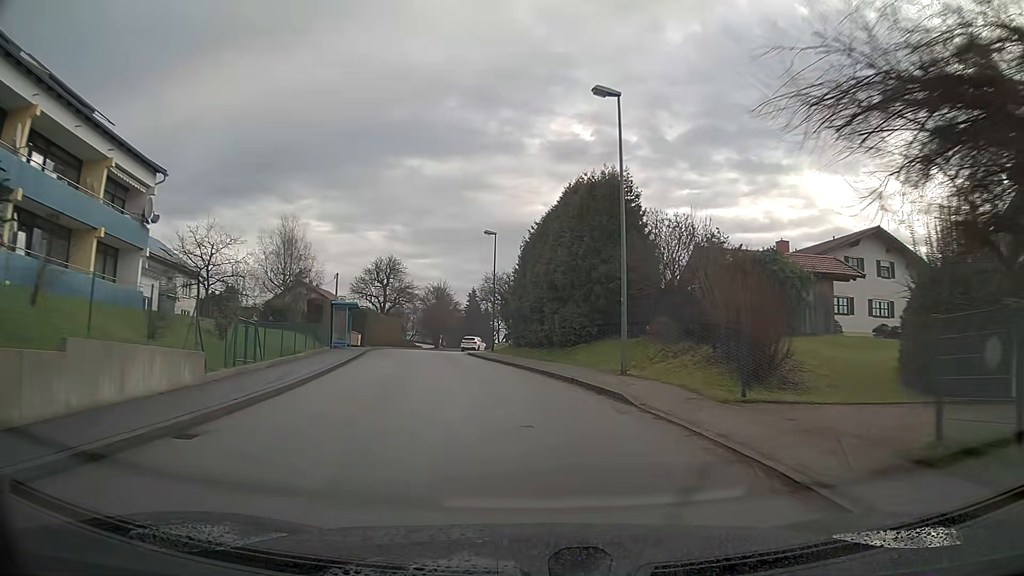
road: unclassified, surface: asphalt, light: Day
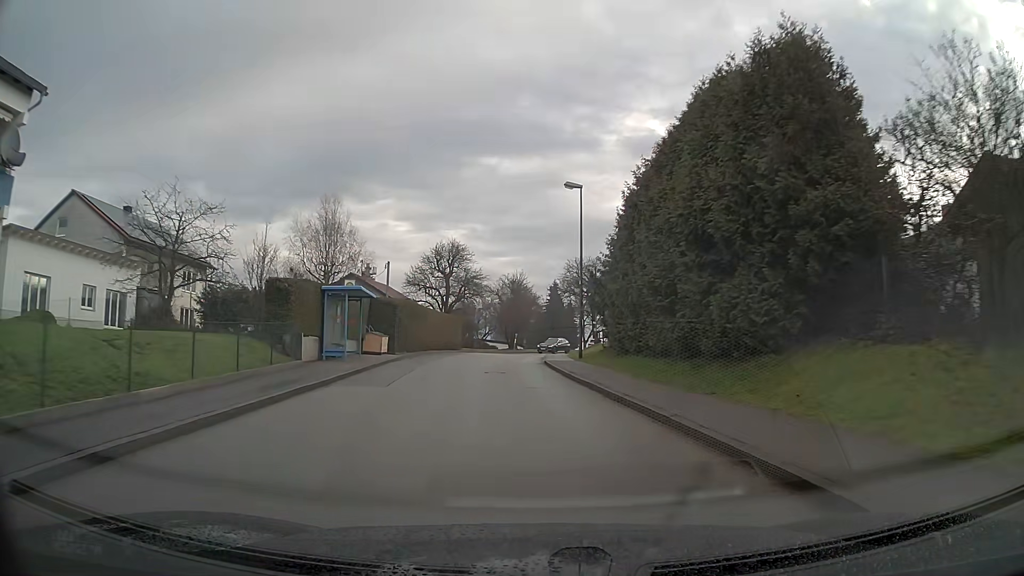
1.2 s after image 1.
(-0.8, +14.3) m; -6°
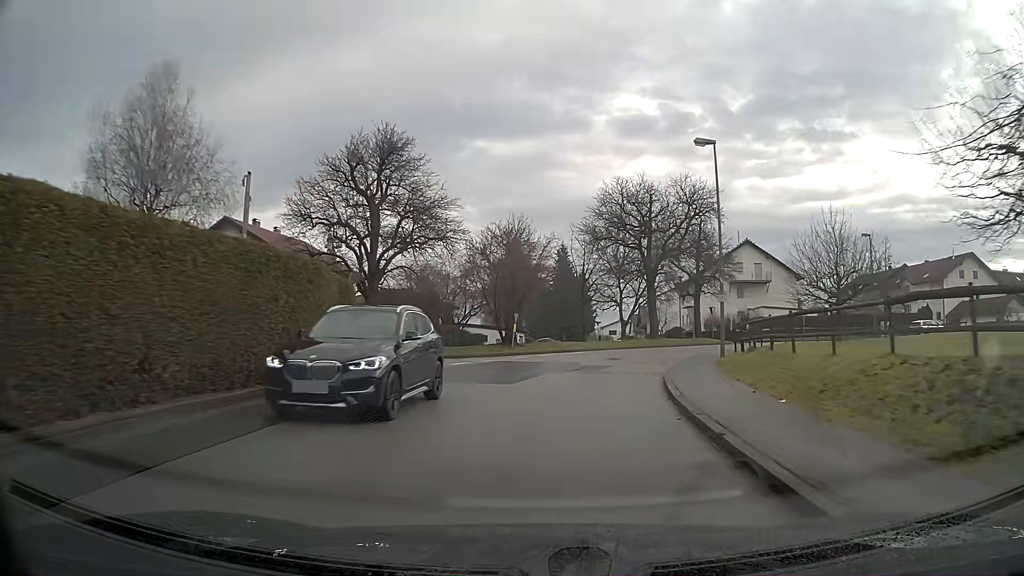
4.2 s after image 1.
(-0.5, +37.0) m; +3°
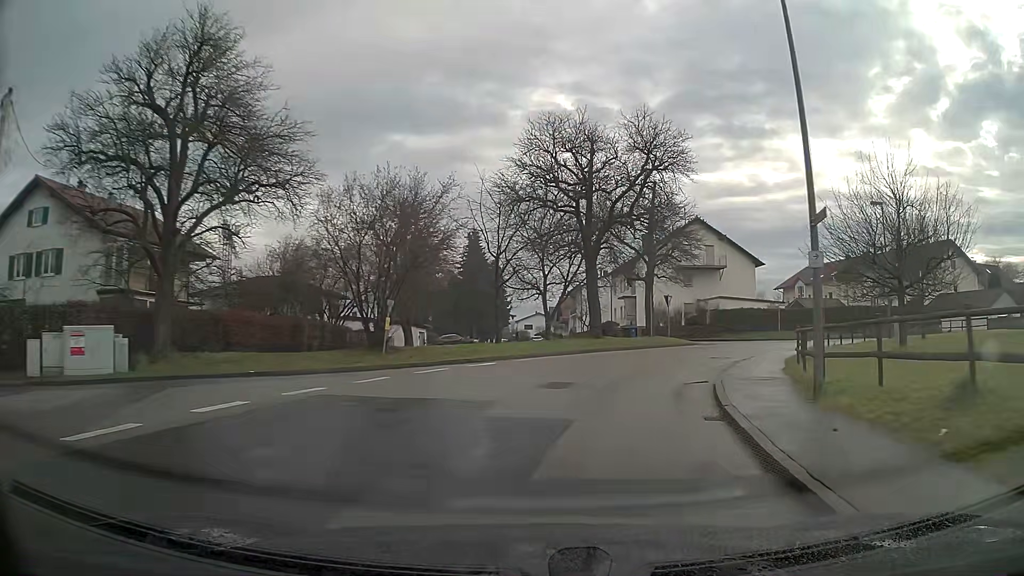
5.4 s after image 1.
(+0.9, +13.5) m; +8°
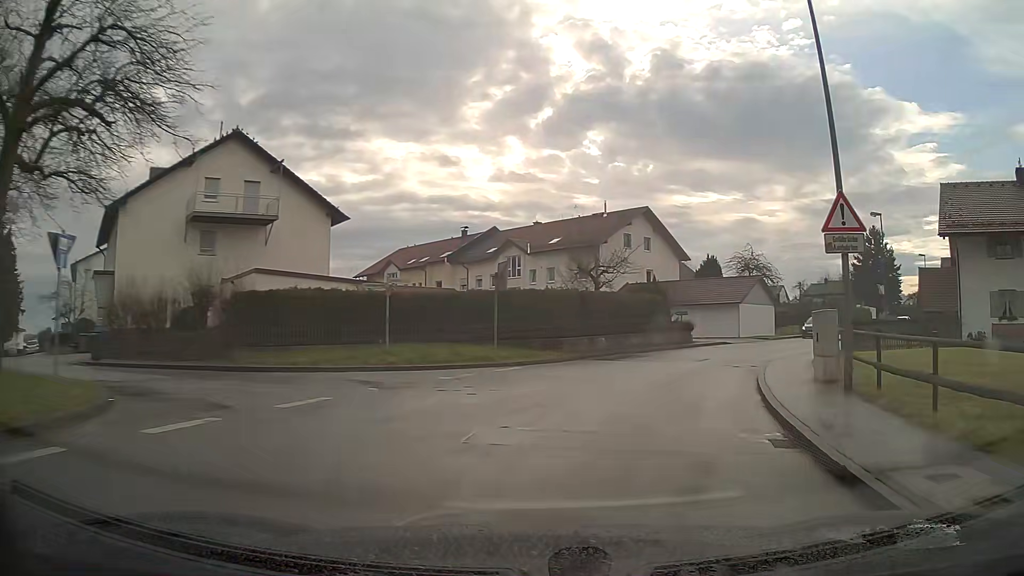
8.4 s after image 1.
(+9.1, +28.6) m; +37°
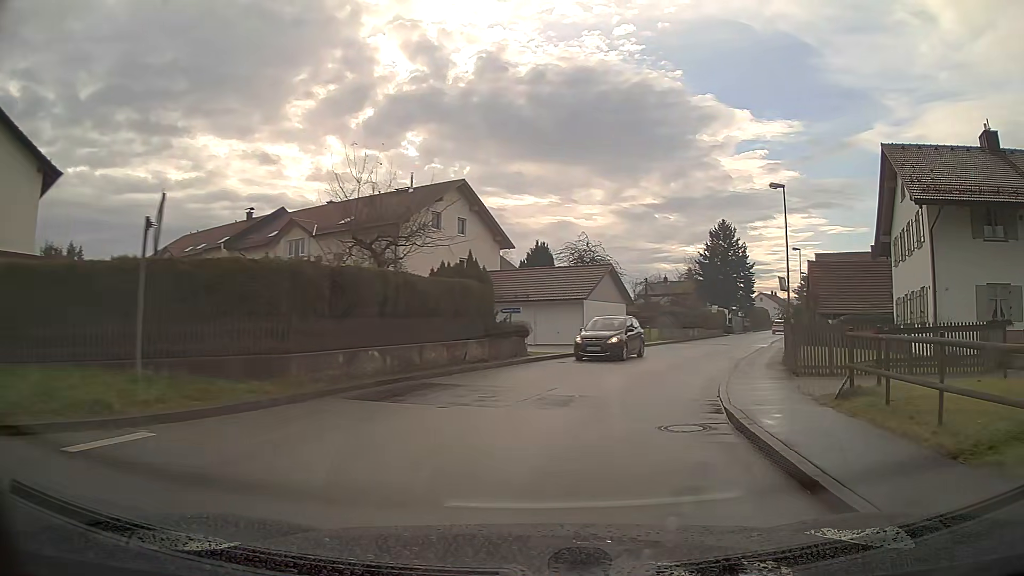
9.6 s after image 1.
(+1.7, +11.8) m; +16°
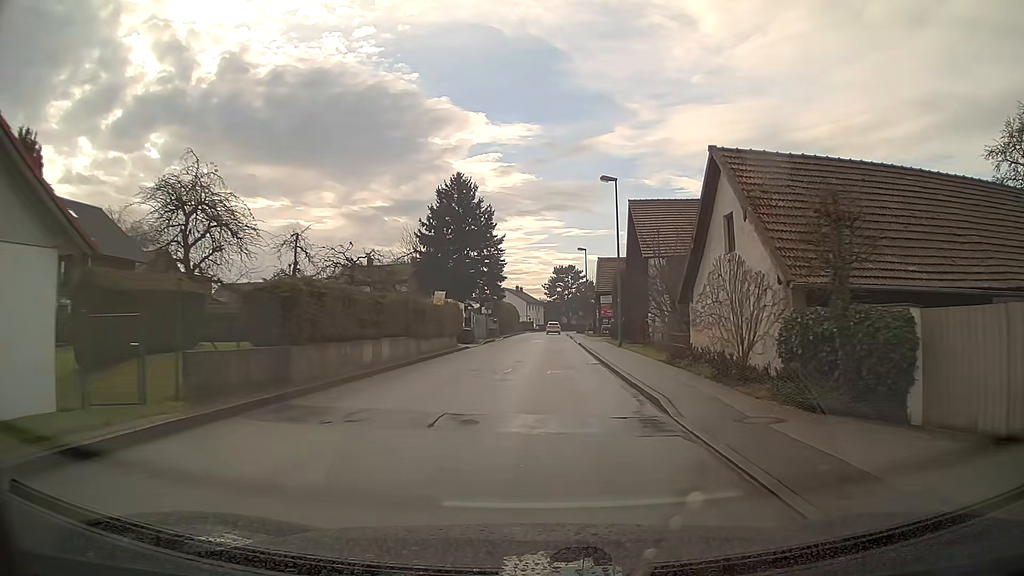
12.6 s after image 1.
(+7.6, +31.9) m; +20°
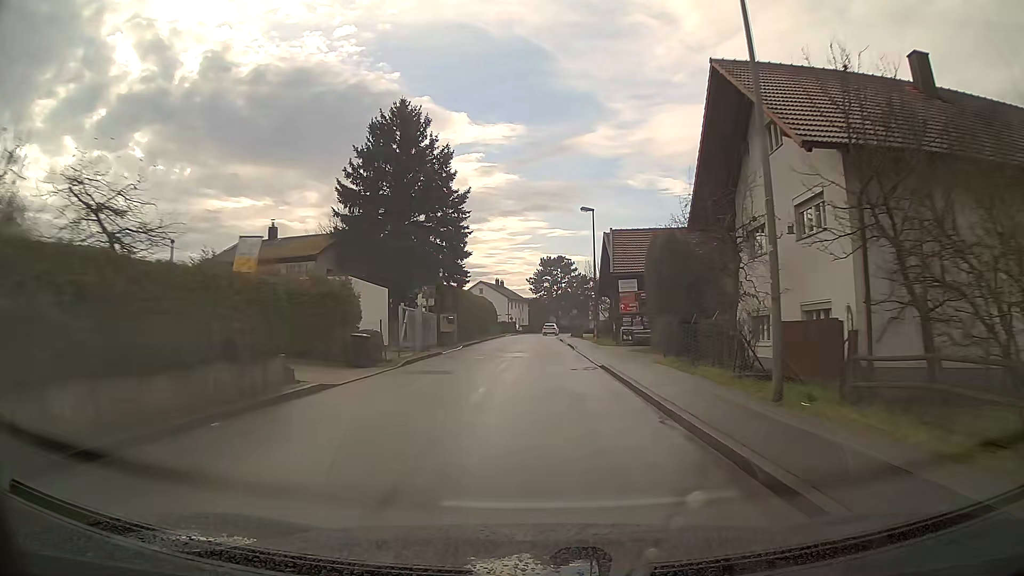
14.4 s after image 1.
(+0.3, +22.6) m; +1°
